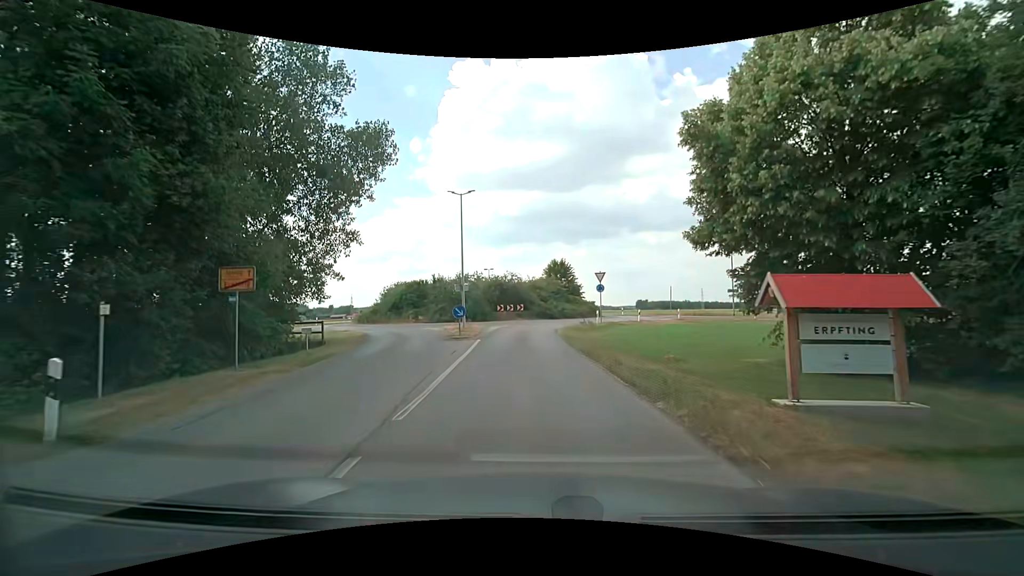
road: tertiary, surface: asphalt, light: Day
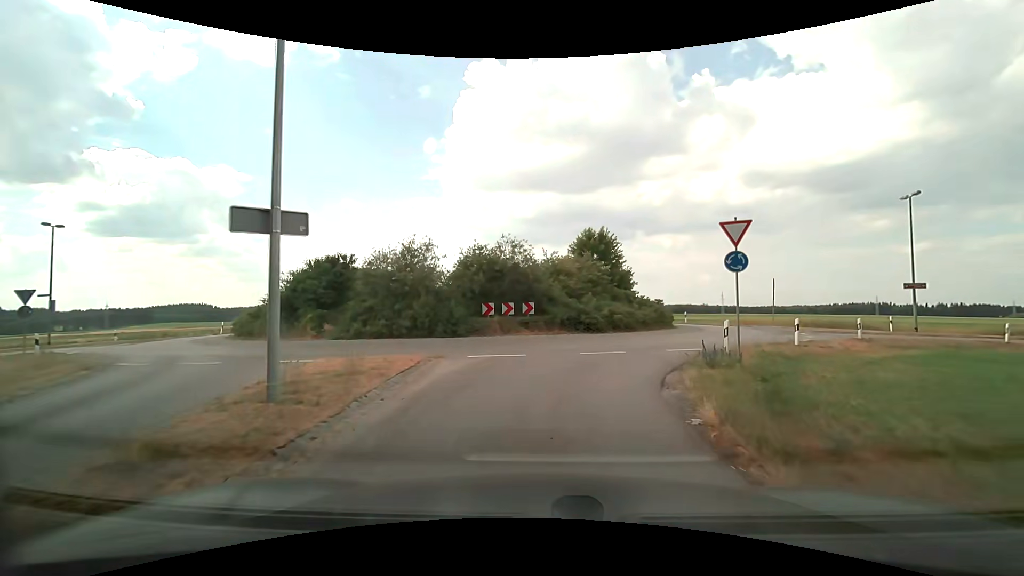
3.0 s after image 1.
(-0.6, +21.7) m; -1°
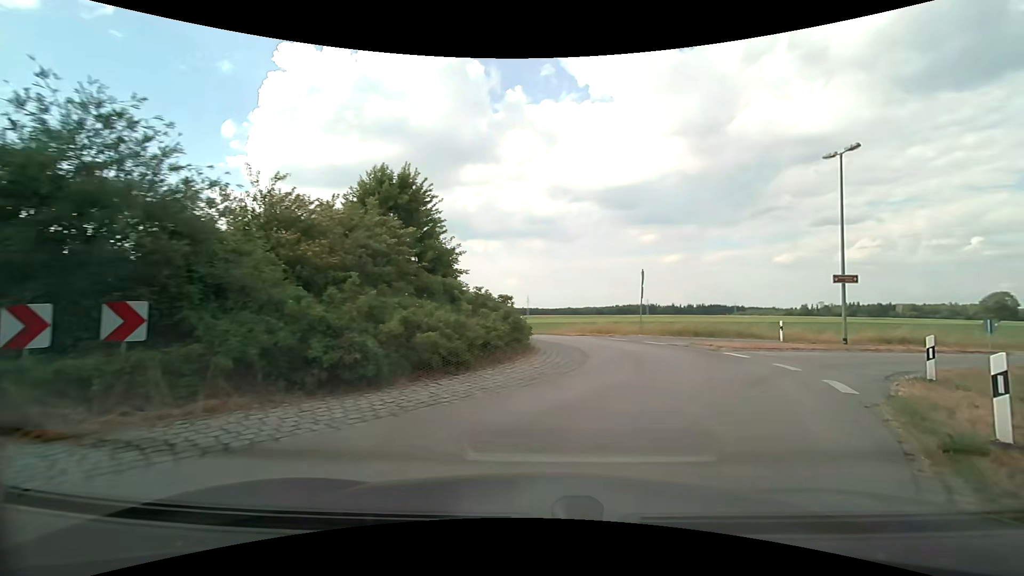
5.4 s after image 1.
(+1.5, +14.6) m; +20°
(+2, +10) (+9, +17) (+18, +21) (+28, +24) (+37, +26) (+47, +29) (+57, +31) (+66, +34) (+76, +37) (+86, +40) m
